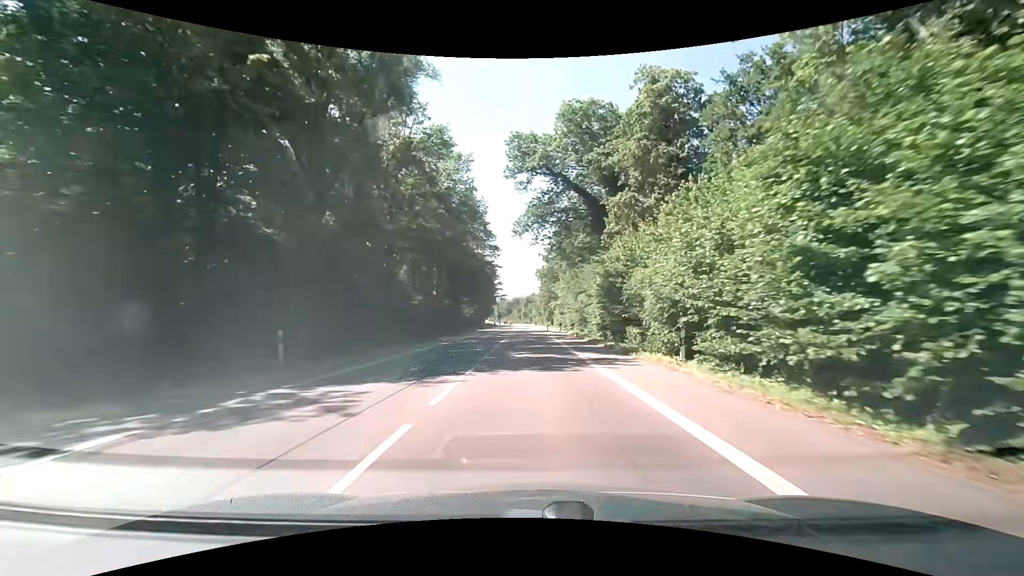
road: secondary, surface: asphalt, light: Day
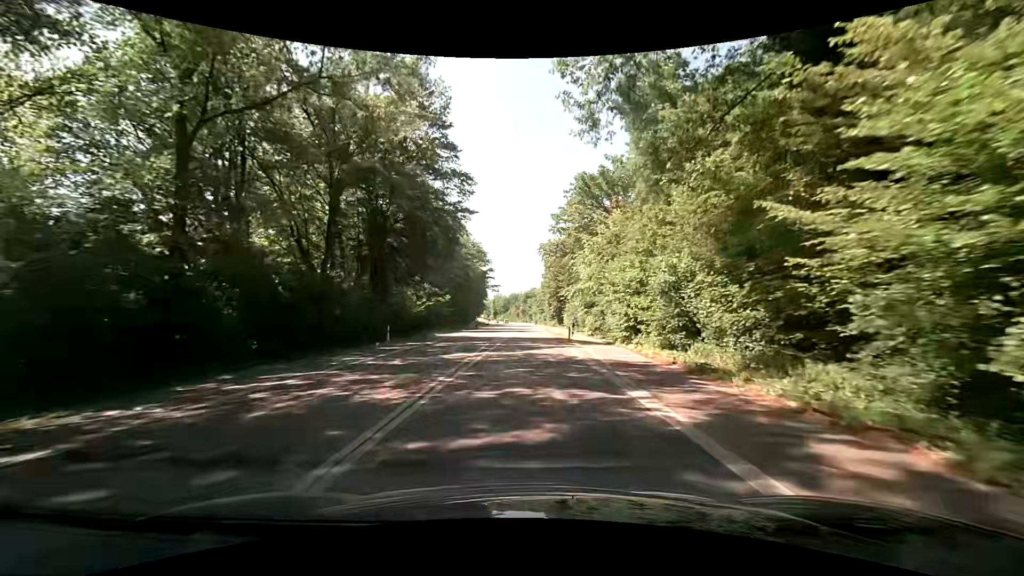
(0.0, +35.4) m; 0°
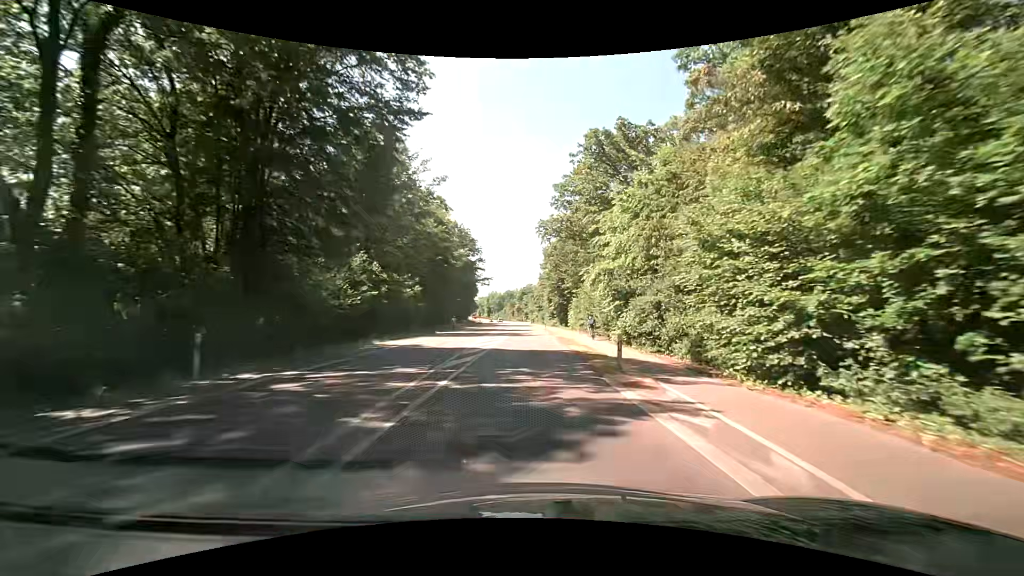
(+0.1, +17.1) m; +1°
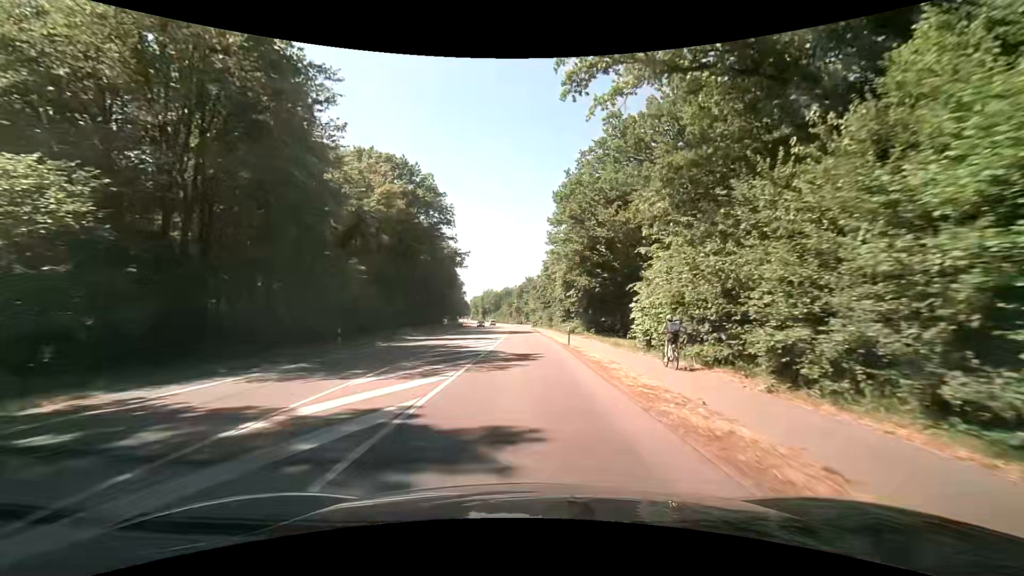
(-0.1, +41.2) m; 0°
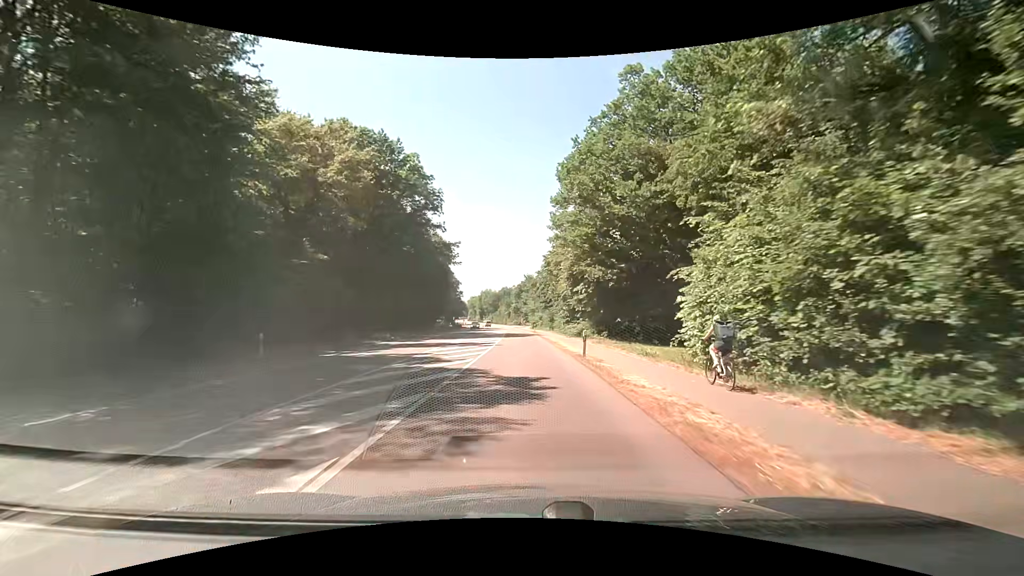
(-0.1, +8.2) m; 0°
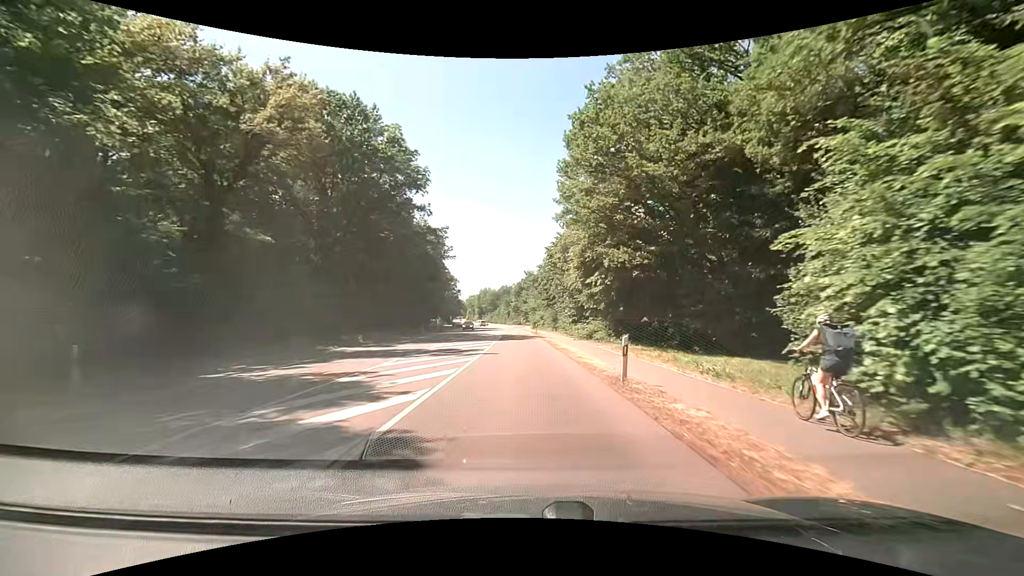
(0.0, +8.3) m; 0°
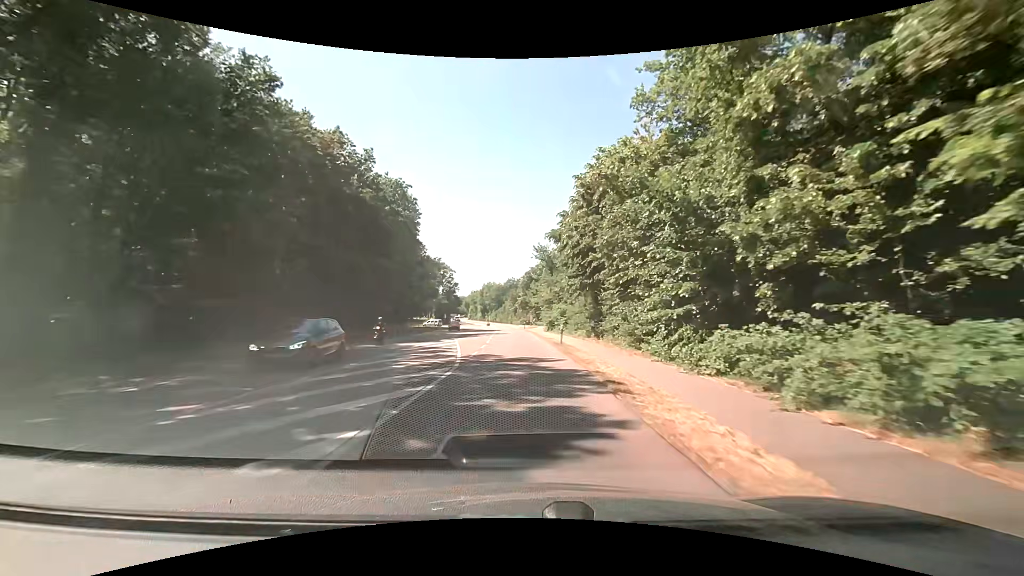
(-0.1, +34.3) m; -1°
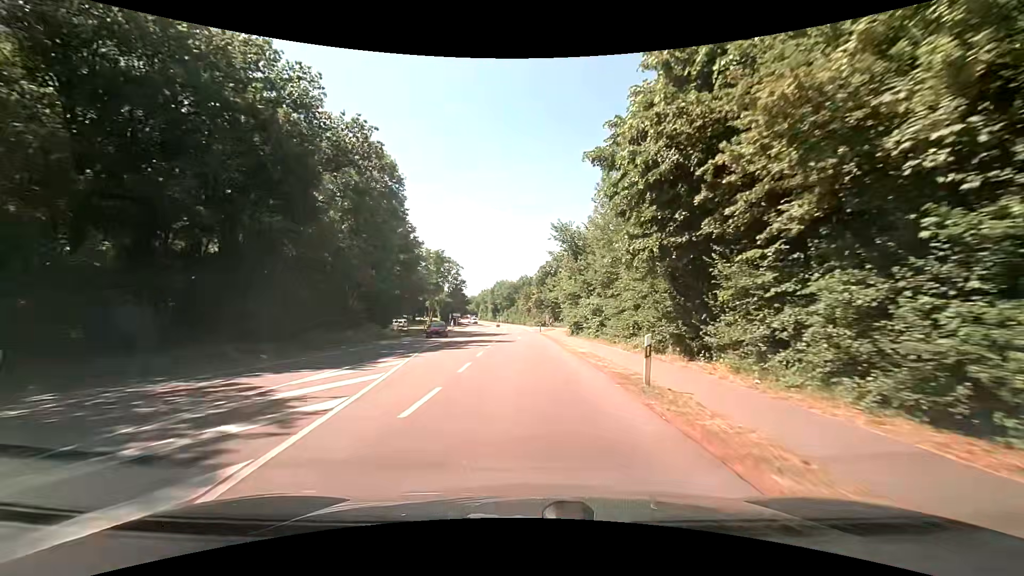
(-0.2, +17.5) m; -2°
(0, +10) (0, +20) (0, +30) (0, +40) (0, +50) (0, +60) (0, +70) (-1, +80) (-1, +90) (-1, +100) m
